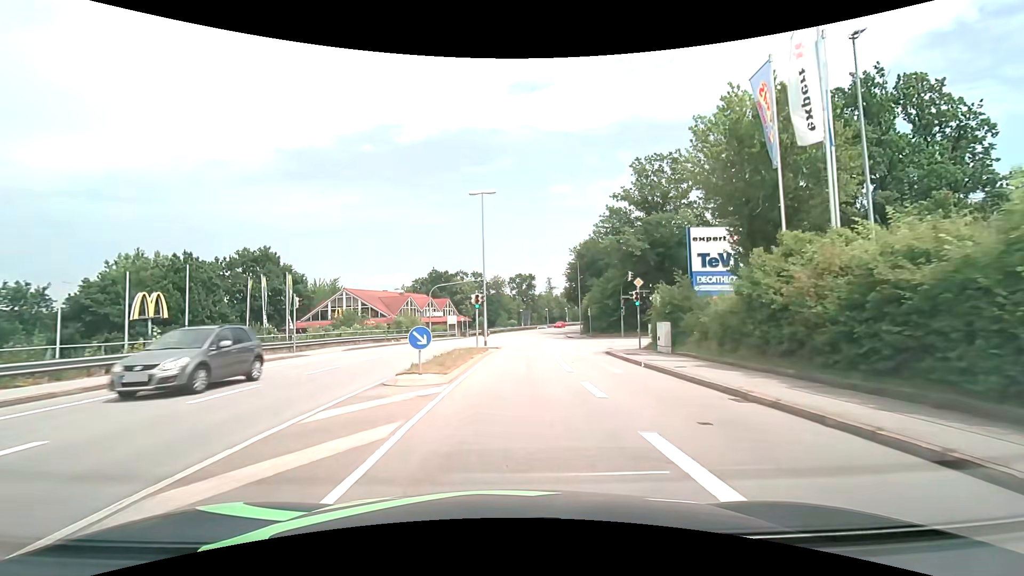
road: tertiary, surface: asphalt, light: Day
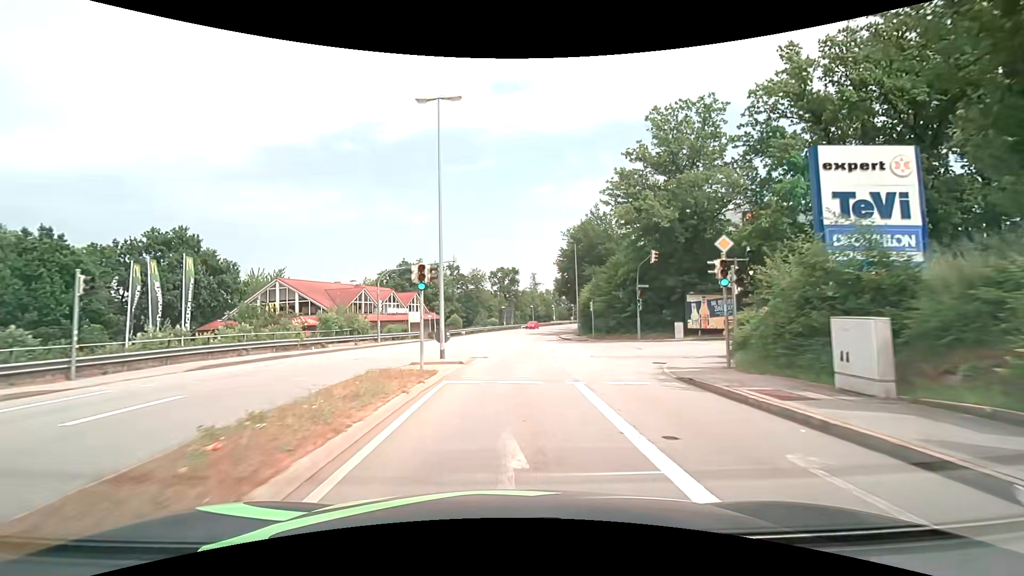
(+0.3, +13.9) m; +2°
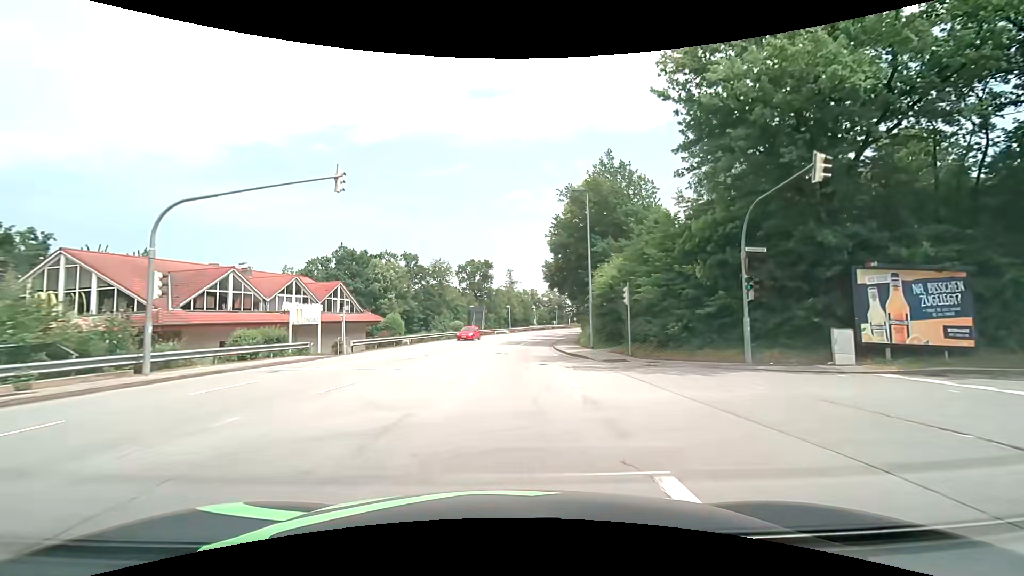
(+0.4, +21.9) m; +3°
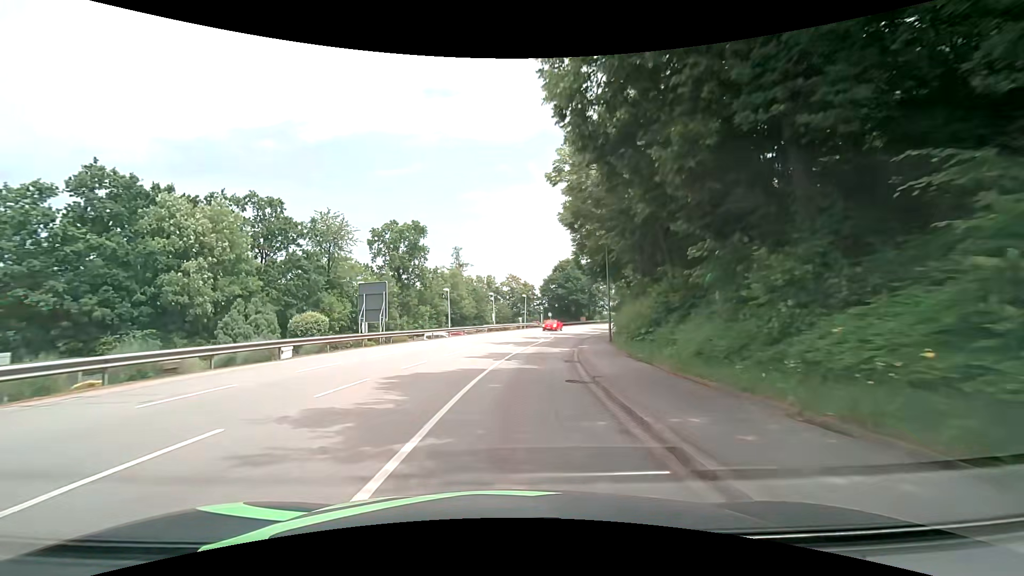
(+1.5, +37.1) m; +4°
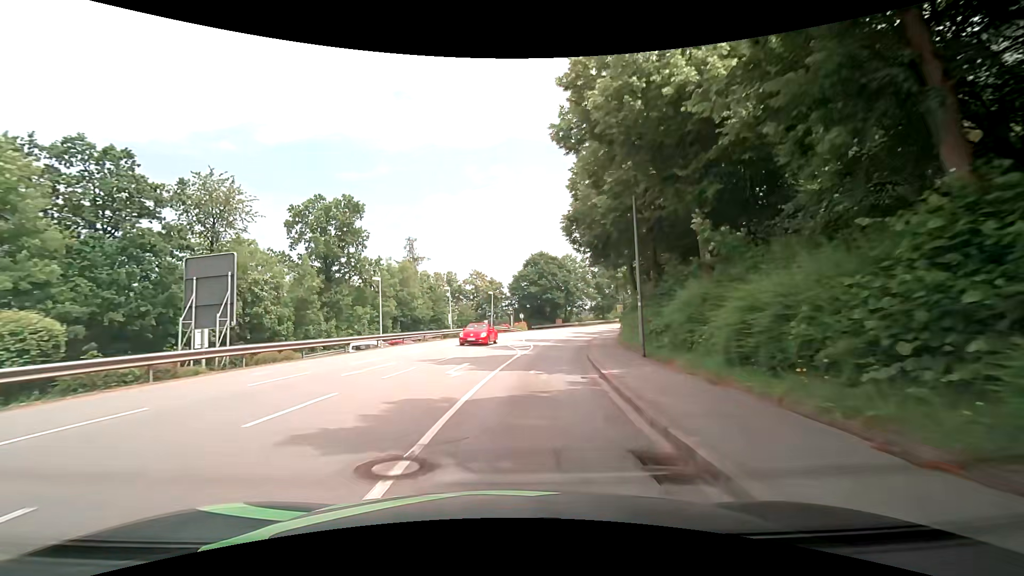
(+0.6, +14.3) m; +6°
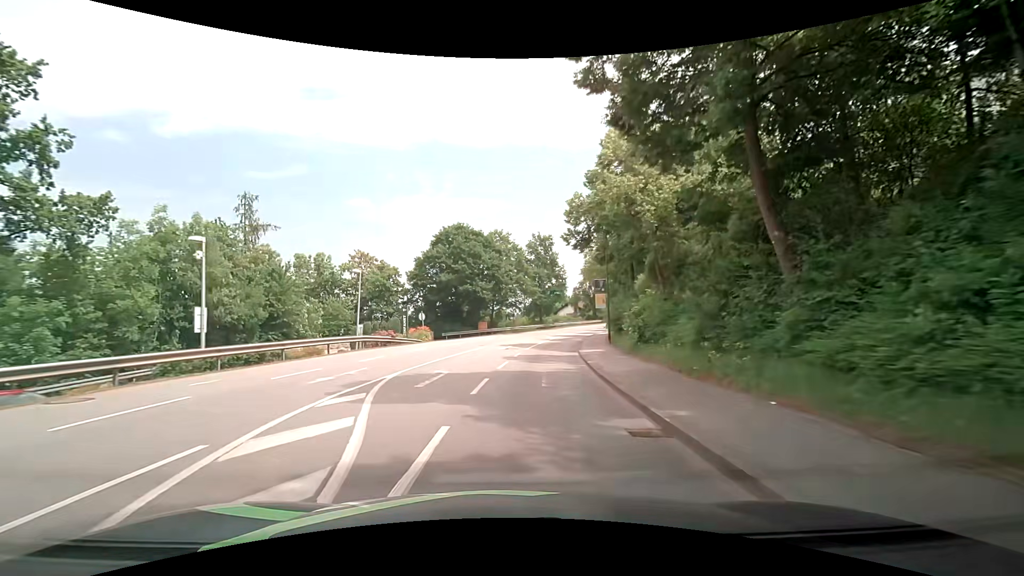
(+1.4, +27.4) m; +8°
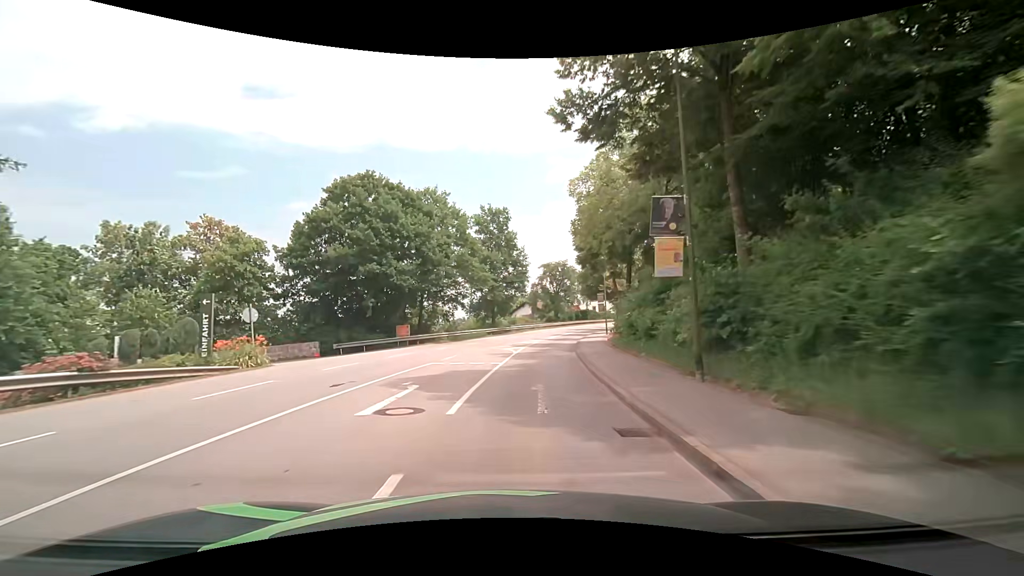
(+1.1, +20.1) m; +5°
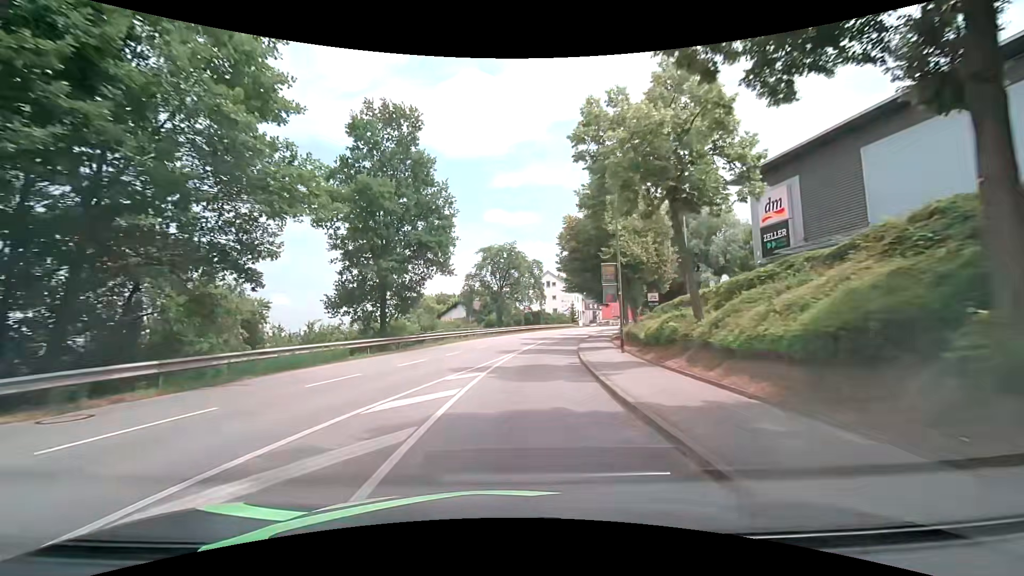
(+1.8, +27.3) m; +8°
(0, +10) (+1, +20) (+2, +30) (+4, +40) (+6, +49) (+9, +59) (+12, +69) (+16, +78) (+19, +87) (+23, +97) m
